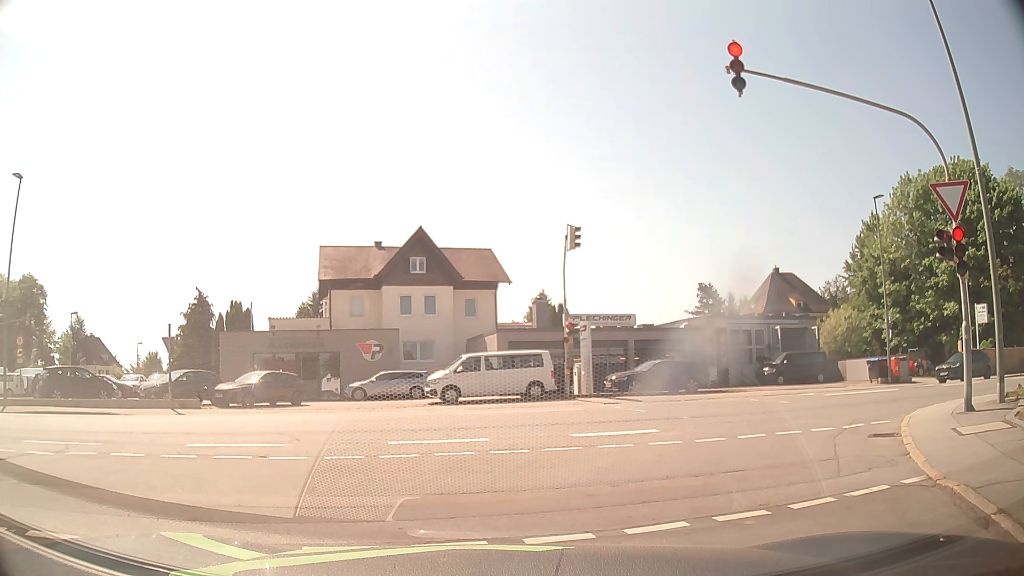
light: Day
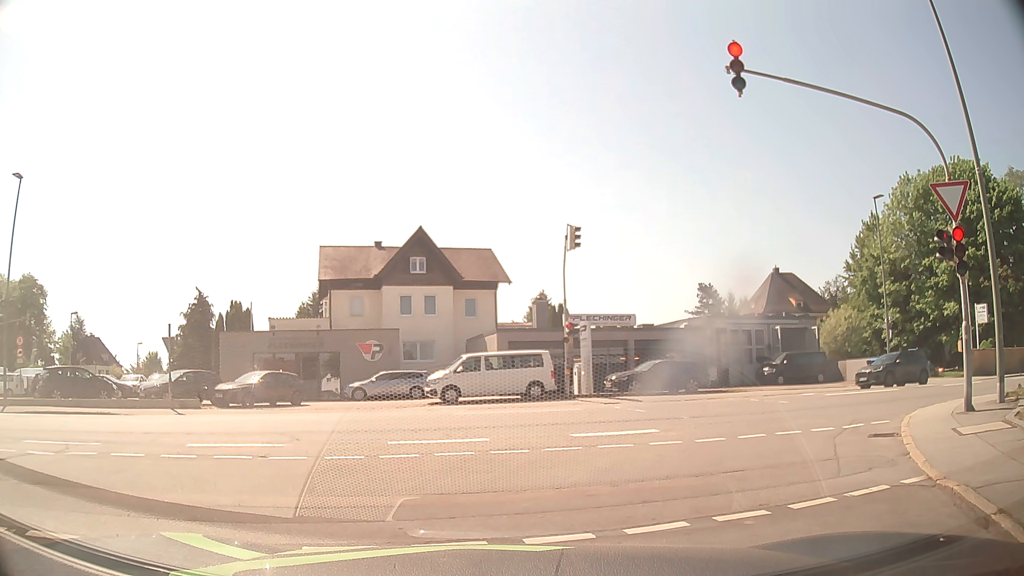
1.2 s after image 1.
(0.0, 0.0) m; 0°
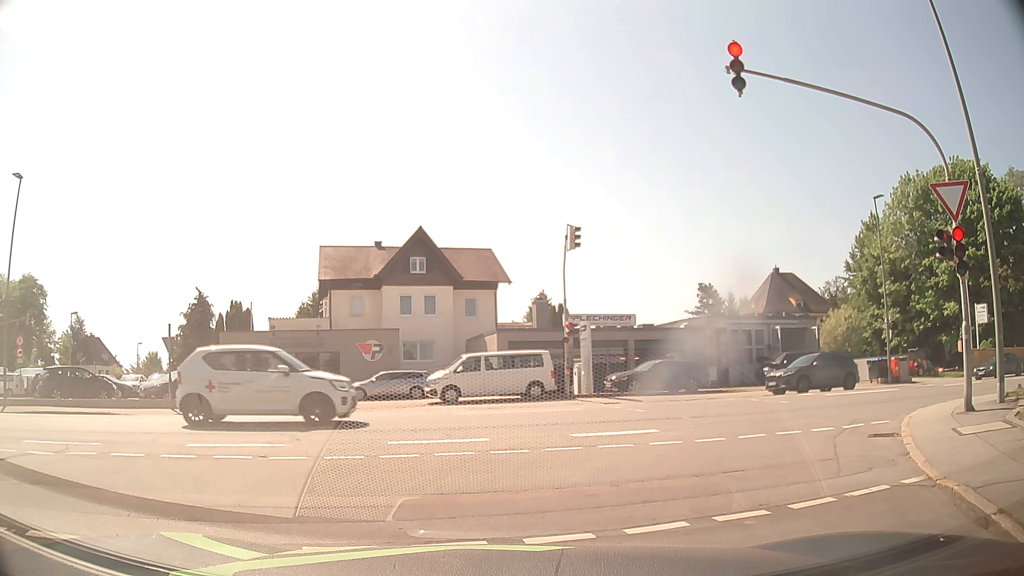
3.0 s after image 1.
(0.0, 0.0) m; 0°
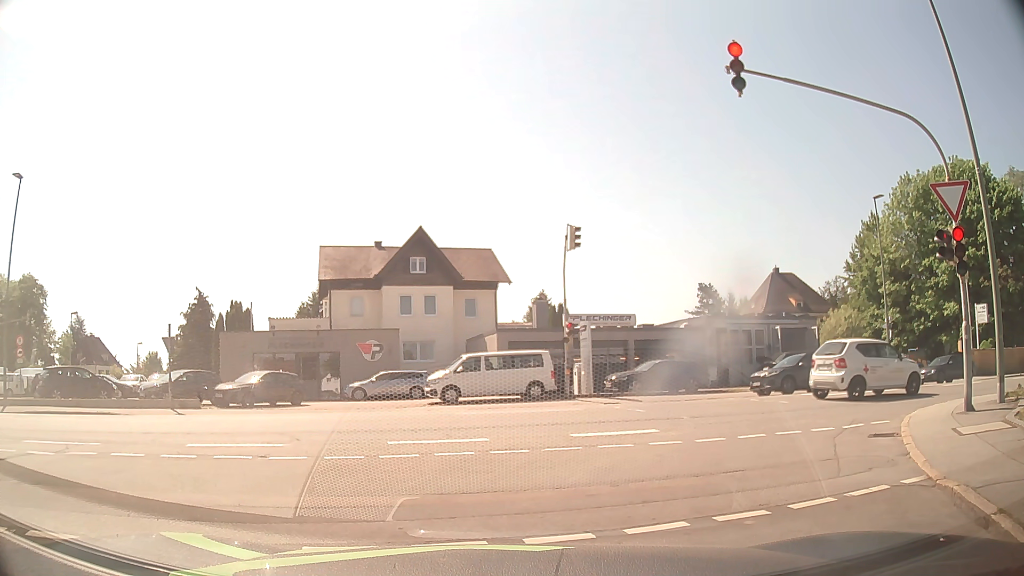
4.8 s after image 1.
(0.0, 0.0) m; 0°
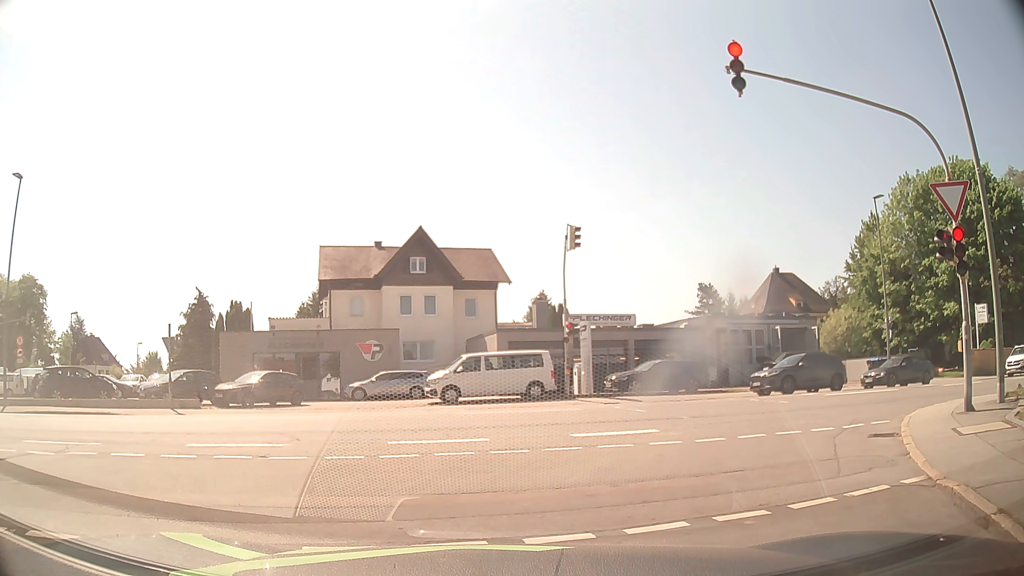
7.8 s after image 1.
(0.0, 0.0) m; 0°
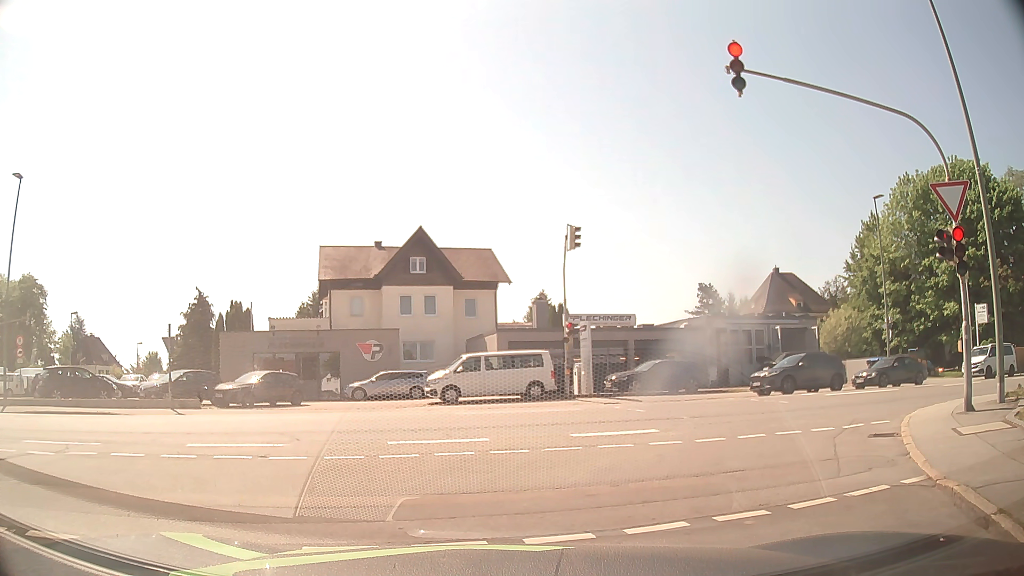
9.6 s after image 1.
(0.0, 0.0) m; 0°
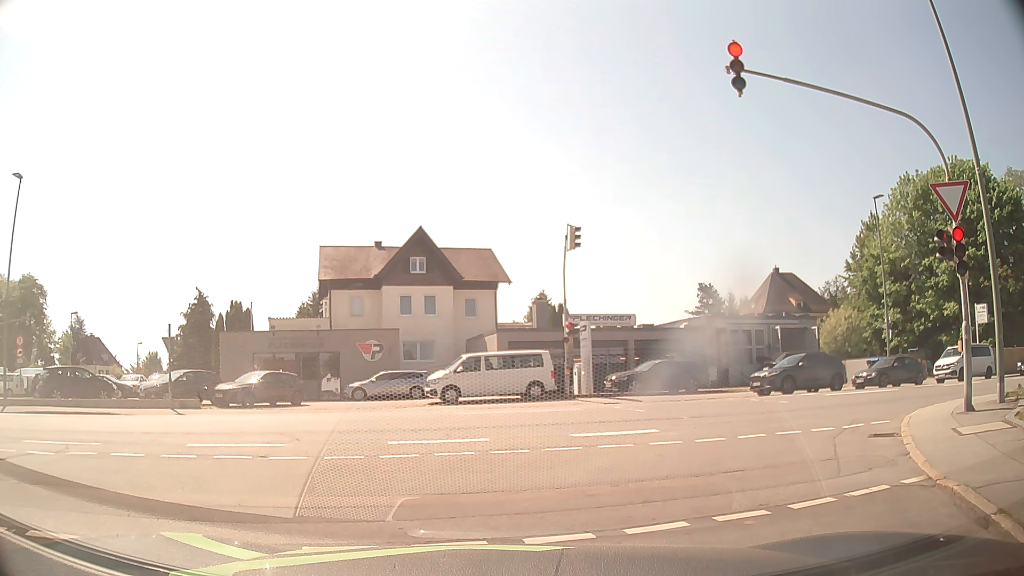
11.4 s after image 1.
(0.0, 0.0) m; 0°
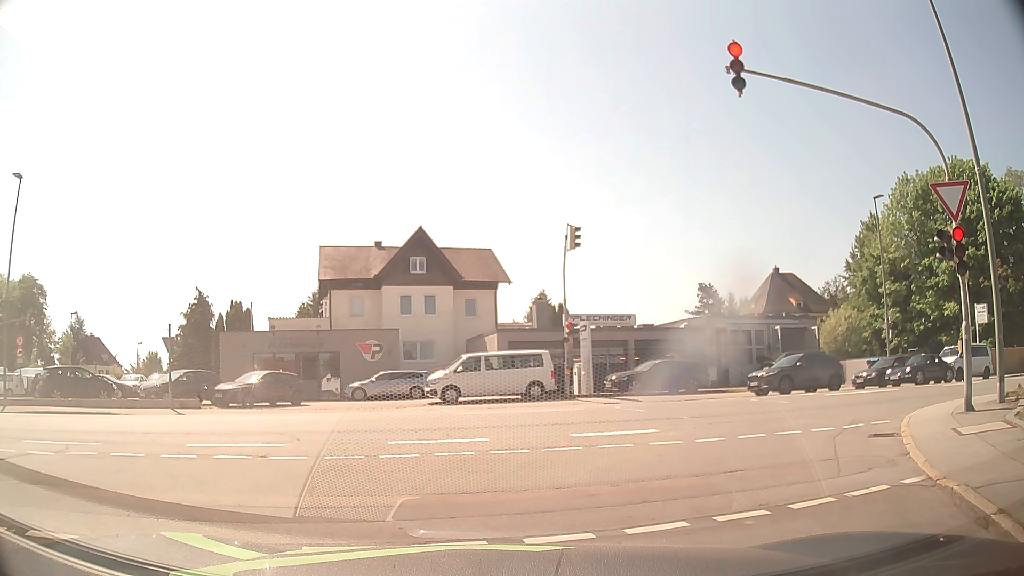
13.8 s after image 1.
(0.0, 0.0) m; 0°
